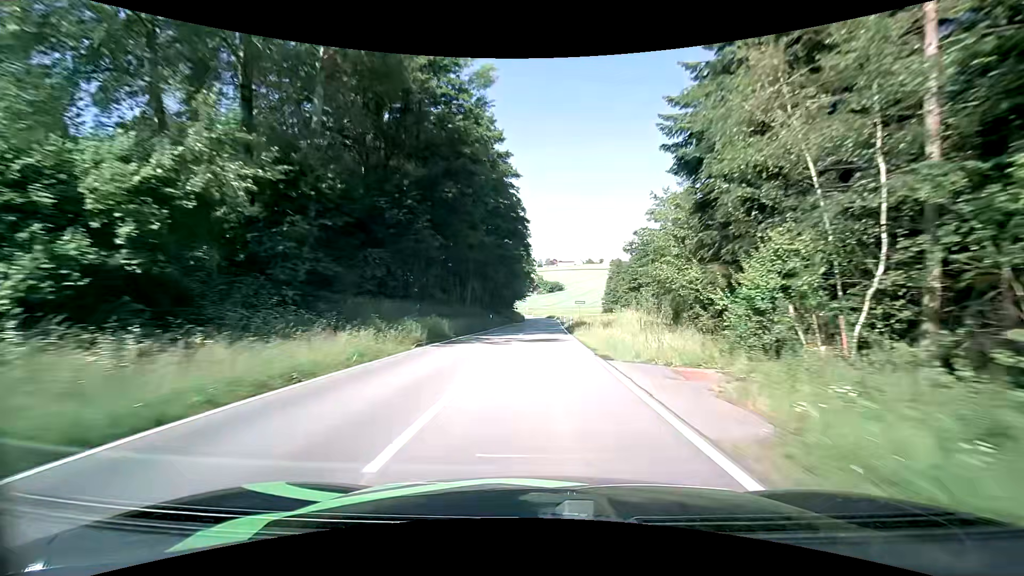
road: tertiary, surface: asphalt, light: Day
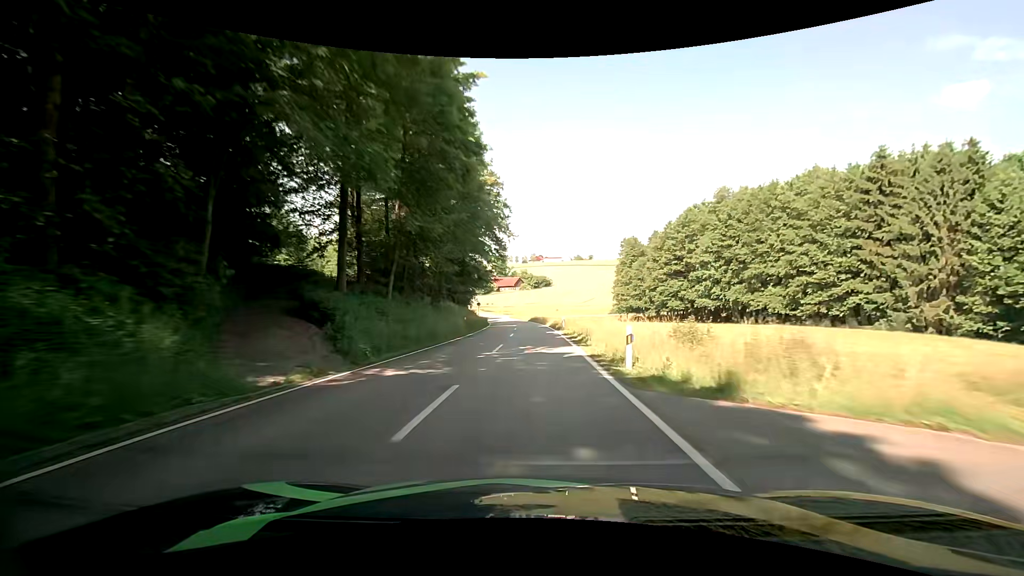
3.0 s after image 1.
(+0.9, +60.2) m; +3°
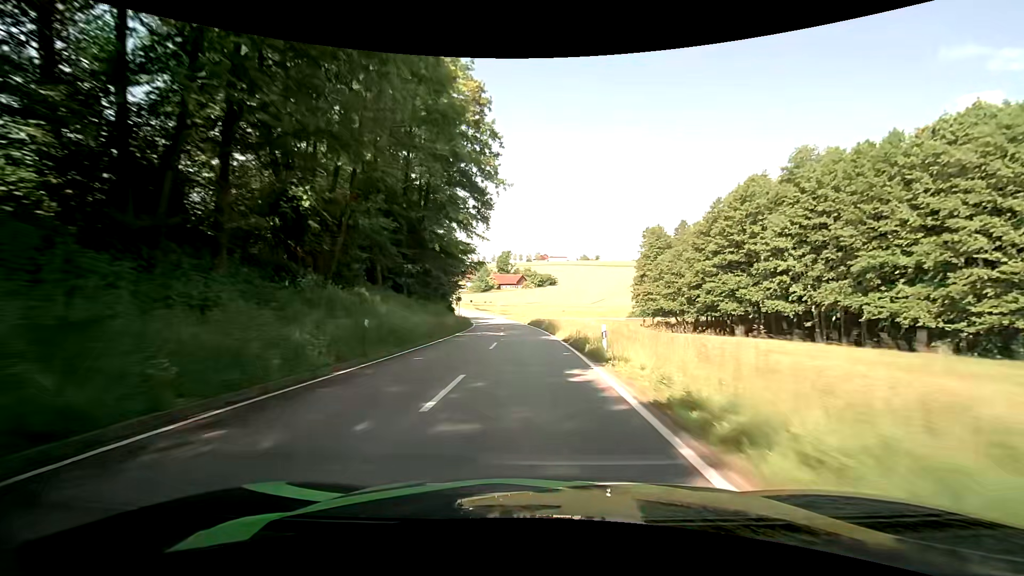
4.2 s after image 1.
(-0.4, +23.3) m; -1°
(0, +10) (0, +20) (-1, +30) (-2, +40) (-2, +50) (-4, +60) (-5, +70) (-6, +80) (-8, +89) (-10, +99) m
